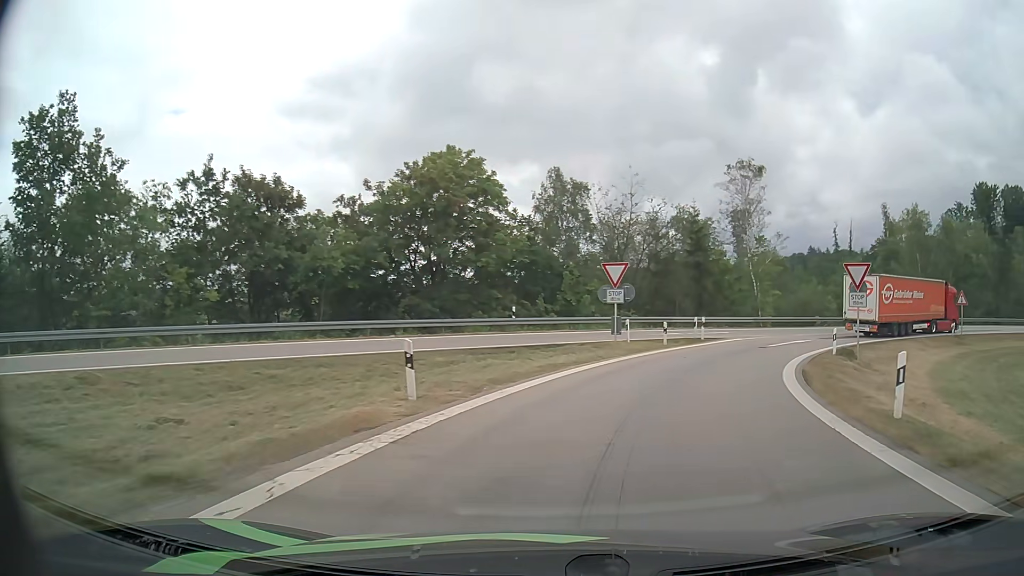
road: motorway_link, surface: asphalt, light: Day
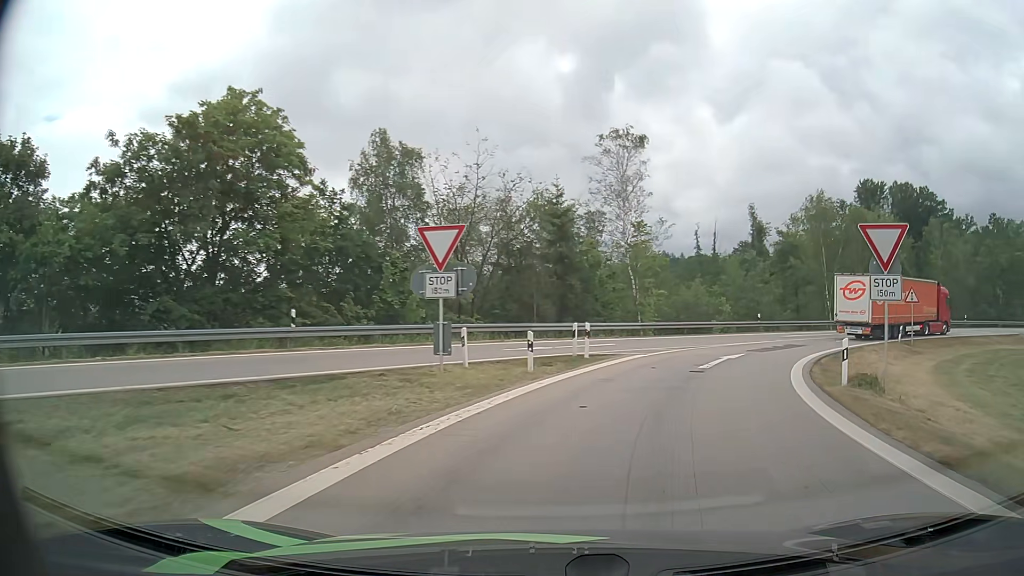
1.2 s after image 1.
(+1.3, +12.1) m; +13°
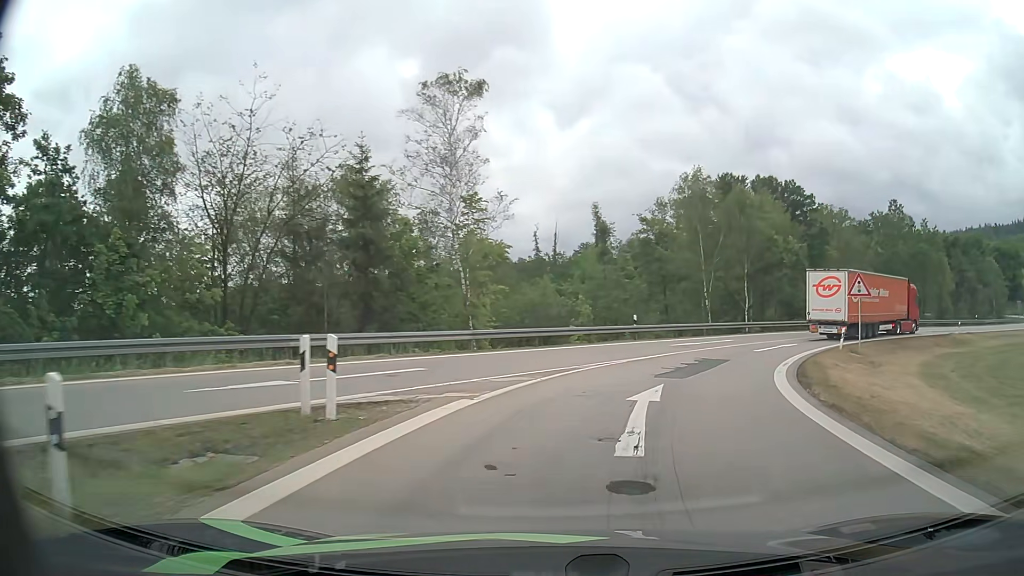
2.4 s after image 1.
(+1.3, +12.0) m; +14°
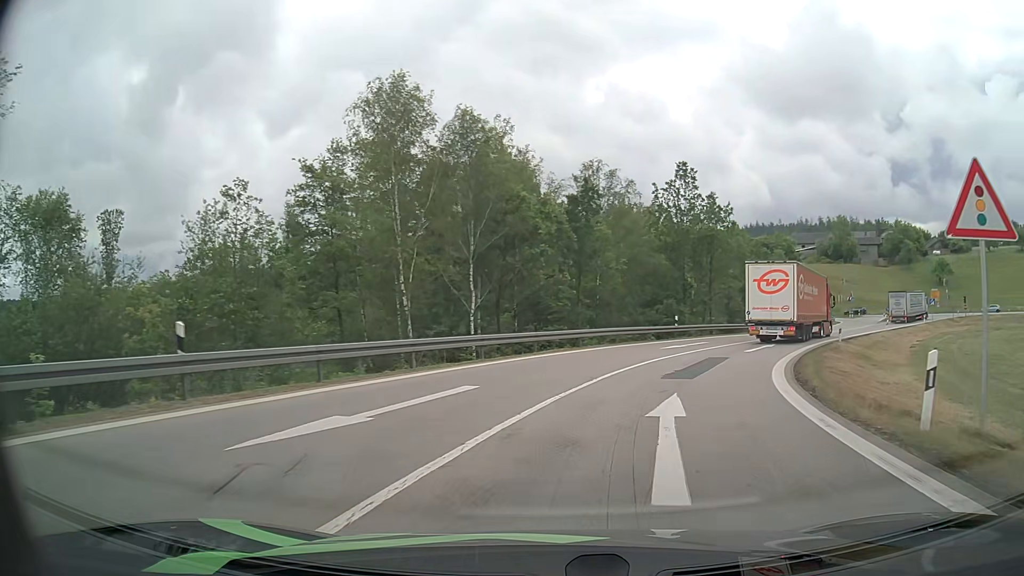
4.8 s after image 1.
(+4.6, +22.6) m; +24°
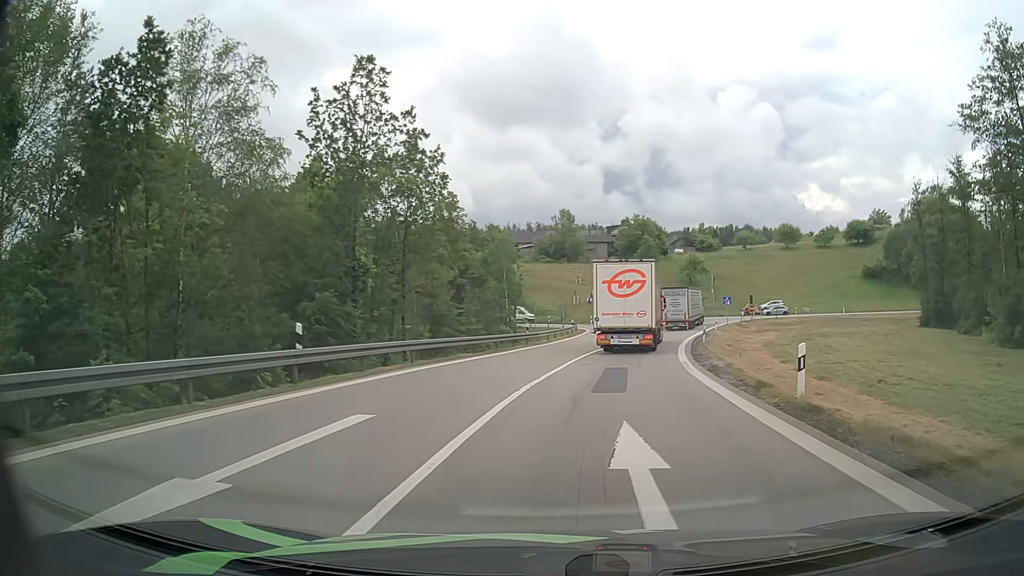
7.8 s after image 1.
(+5.9, +23.7) m; +25°
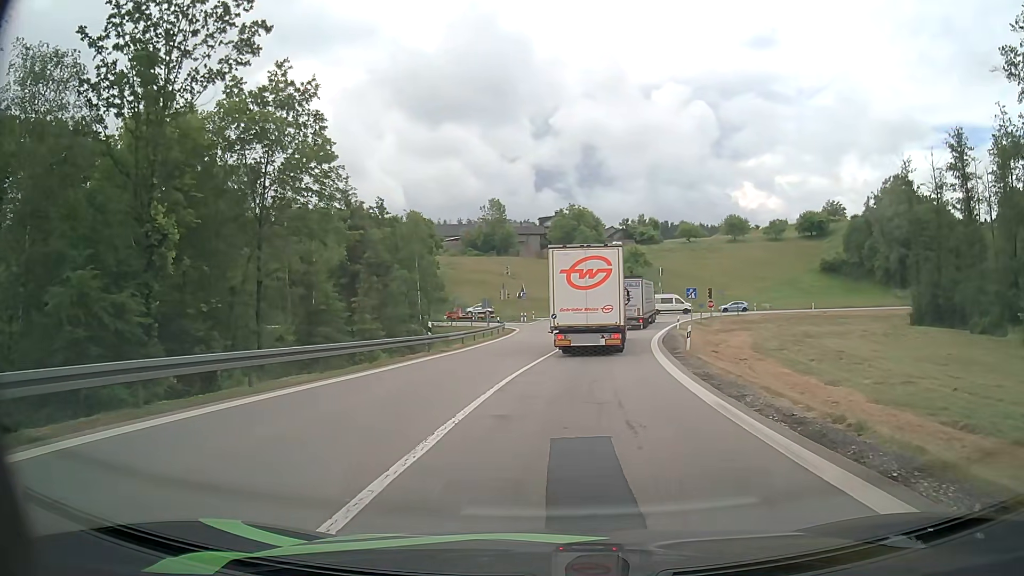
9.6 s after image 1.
(+0.9, +12.3) m; +6°
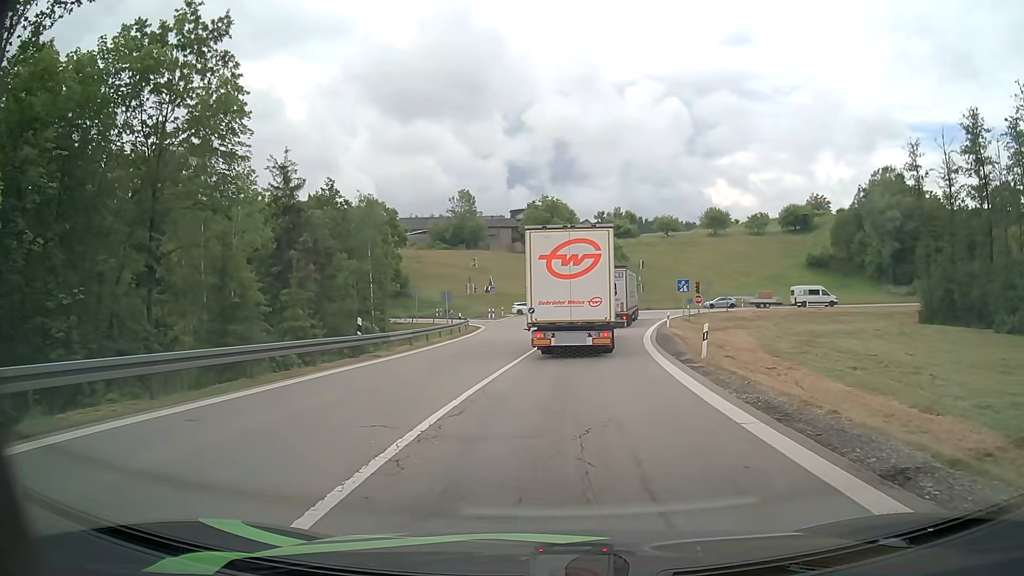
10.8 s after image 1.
(+0.2, +6.8) m; +3°
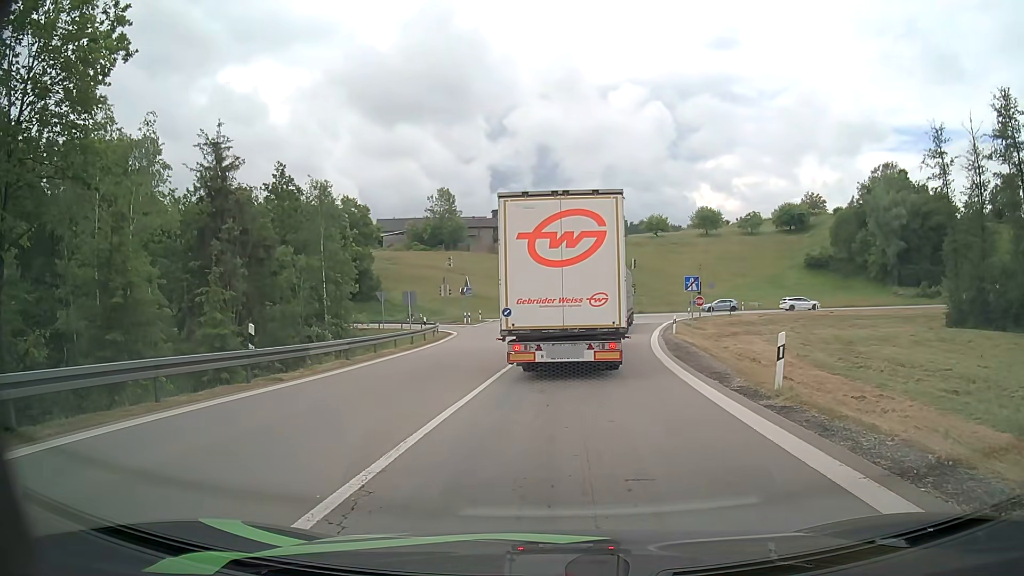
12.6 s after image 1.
(0.0, +7.2) m; +2°
(0, +10) (0, +20) (+1, +30) (+2, +40) (+3, +50) (+4, +60) (+1, +69) (-6, +76) (-15, +80) (-25, +81) m
